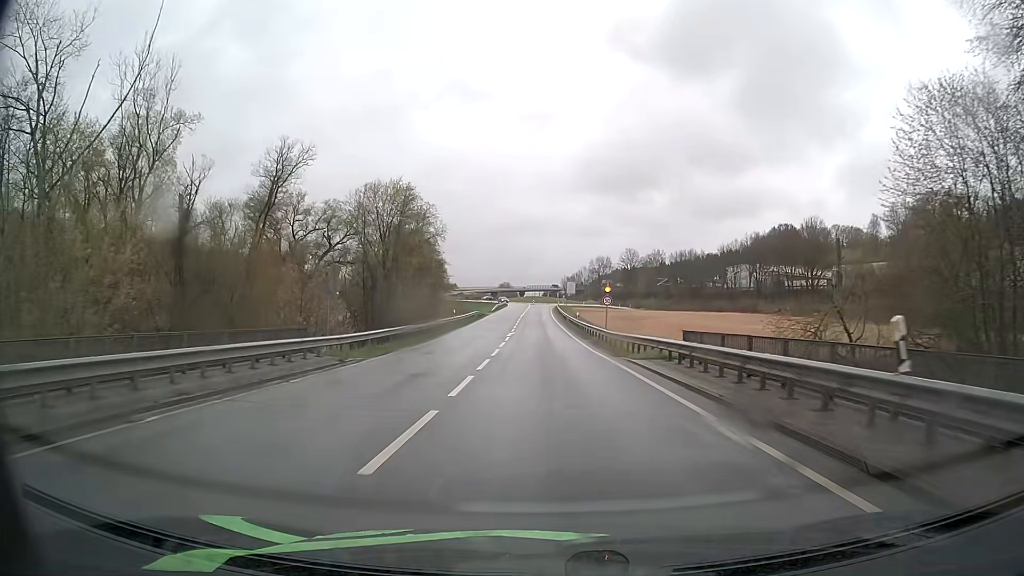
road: primary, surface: asphalt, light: Day
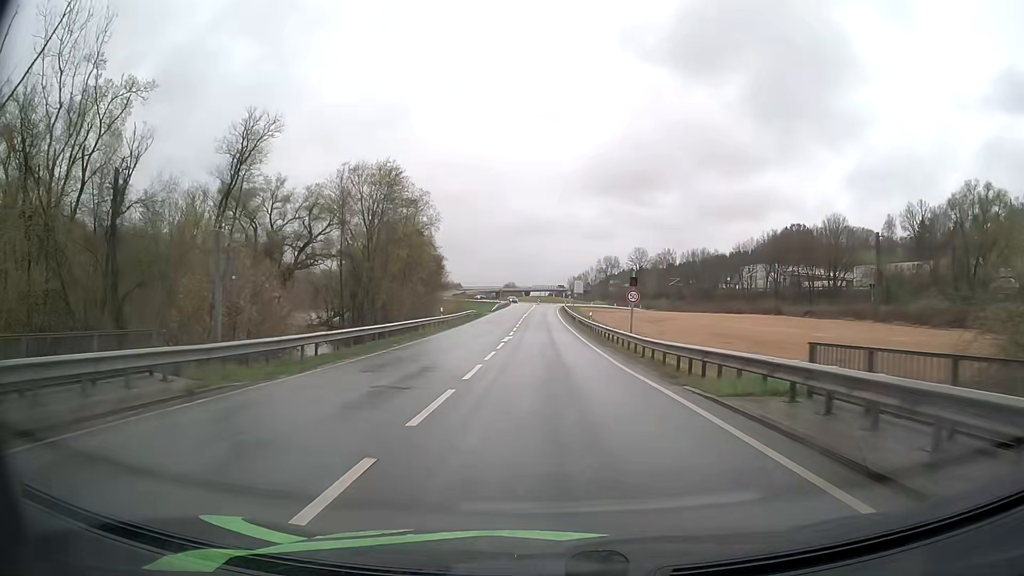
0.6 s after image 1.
(-0.1, +9.5) m; -1°
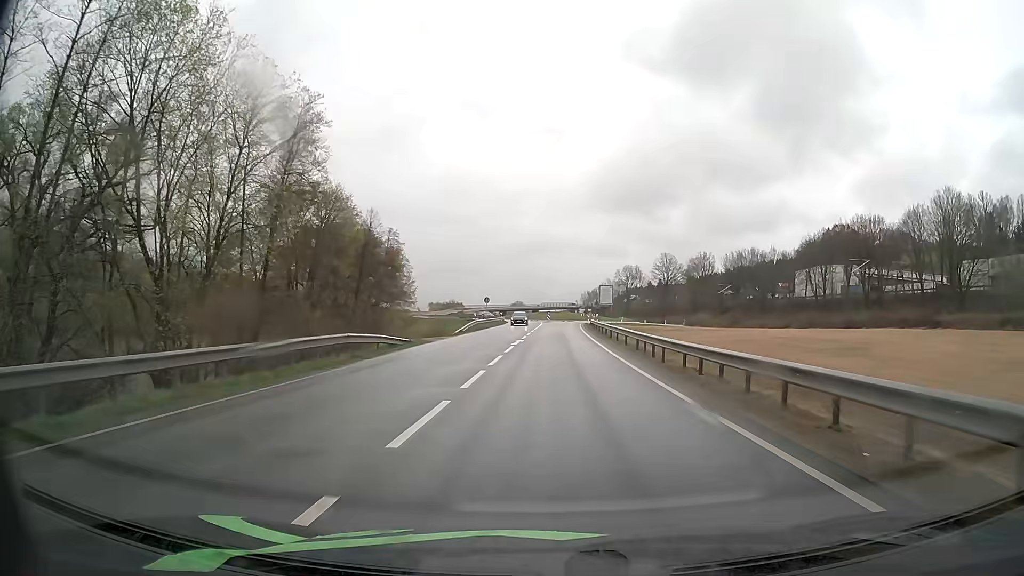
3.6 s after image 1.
(-0.4, +43.4) m; -1°
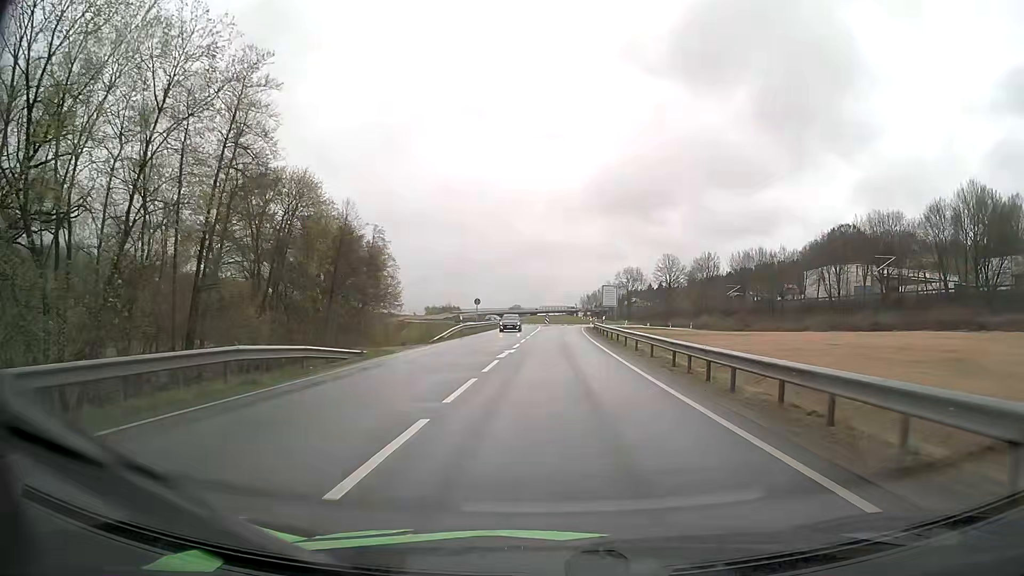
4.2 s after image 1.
(0.0, +8.0) m; 0°
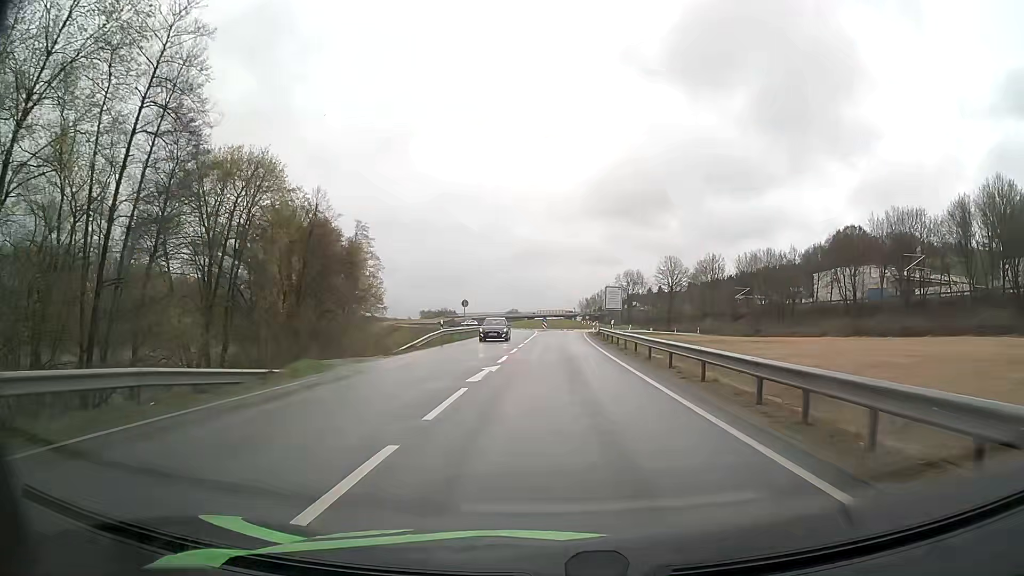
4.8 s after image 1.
(0.0, +7.8) m; 0°
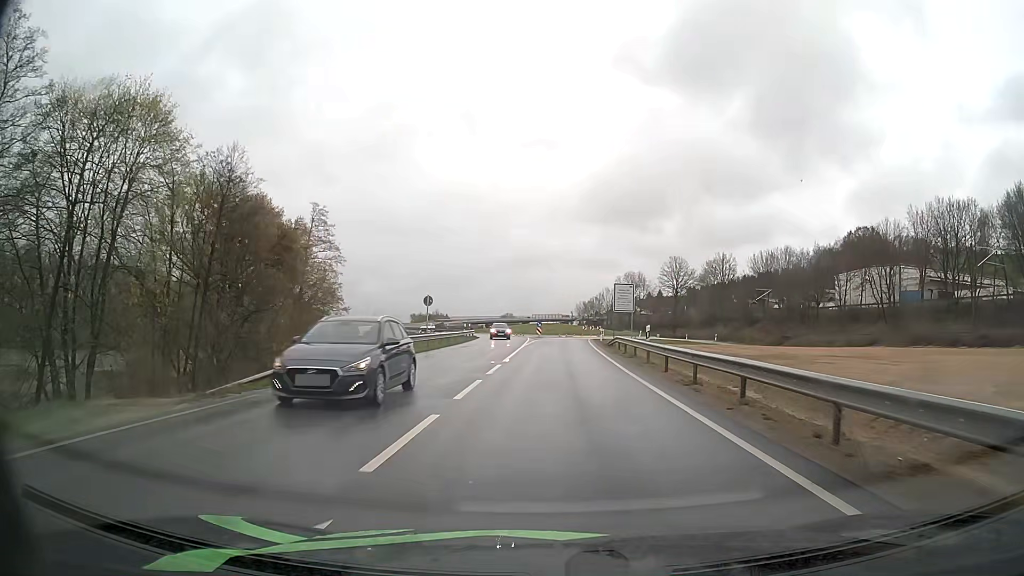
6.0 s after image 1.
(0.0, +15.4) m; 0°
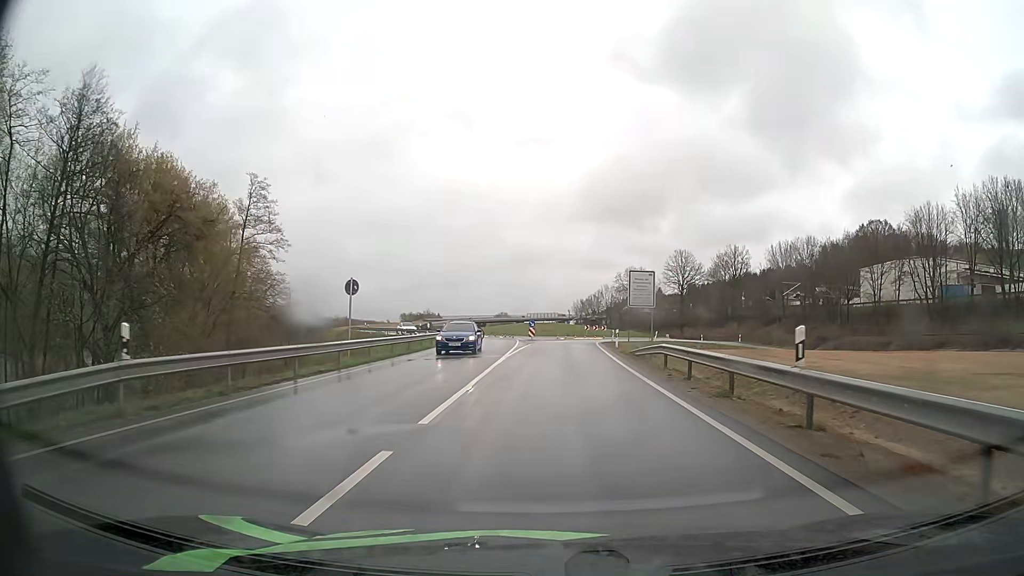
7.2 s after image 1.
(0.0, +15.1) m; 0°
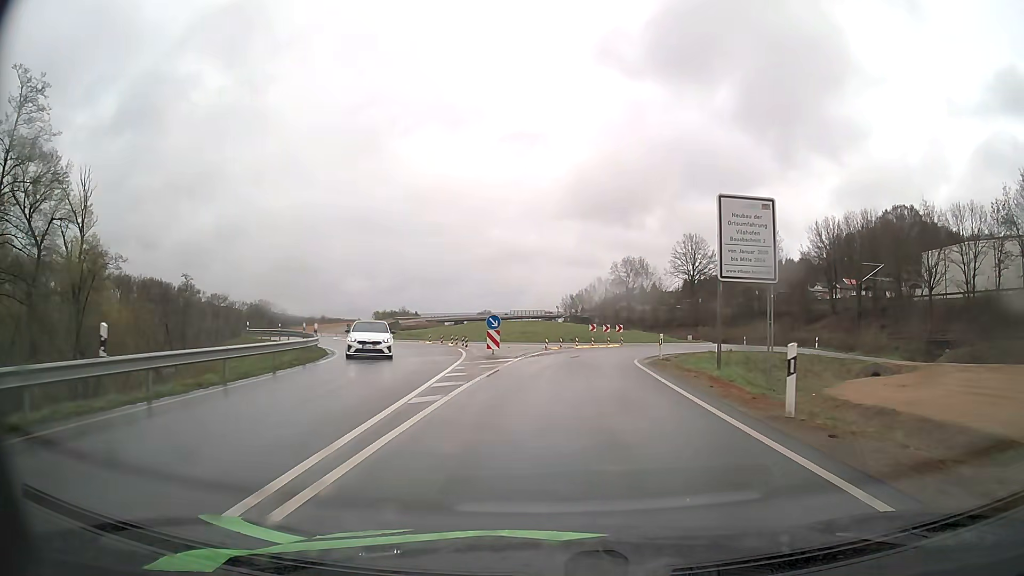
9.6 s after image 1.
(+0.3, +29.5) m; +1°
(0, +10) (0, +20) (+2, +30) (+6, +39) (+12, +47) (+16, +56) (+18, +66) (+16, +76) (+13, +86) (+11, +95) m
